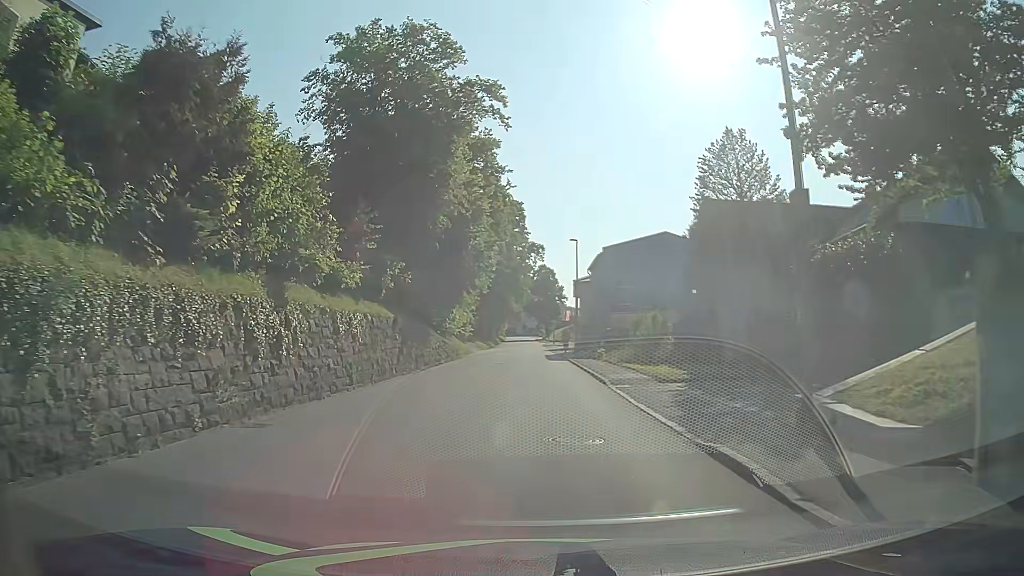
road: tertiary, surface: asphalt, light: Day
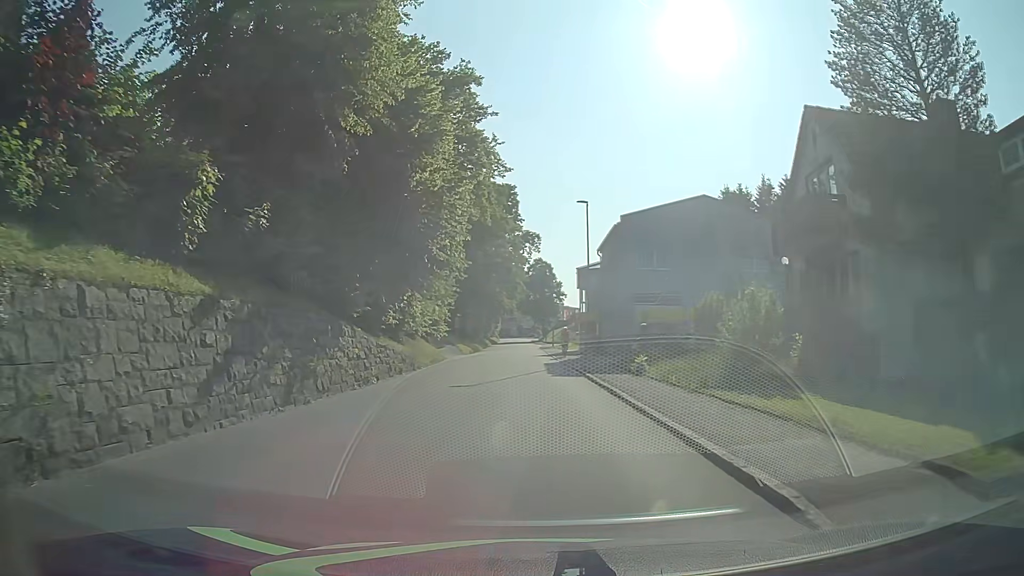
(0.0, +14.4) m; +1°
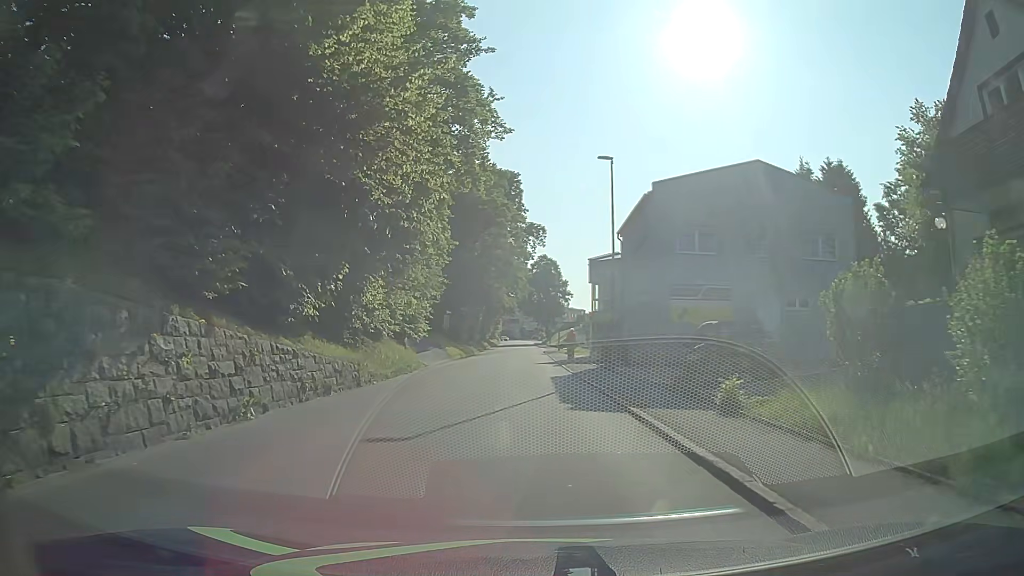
(-0.2, +9.5) m; -1°
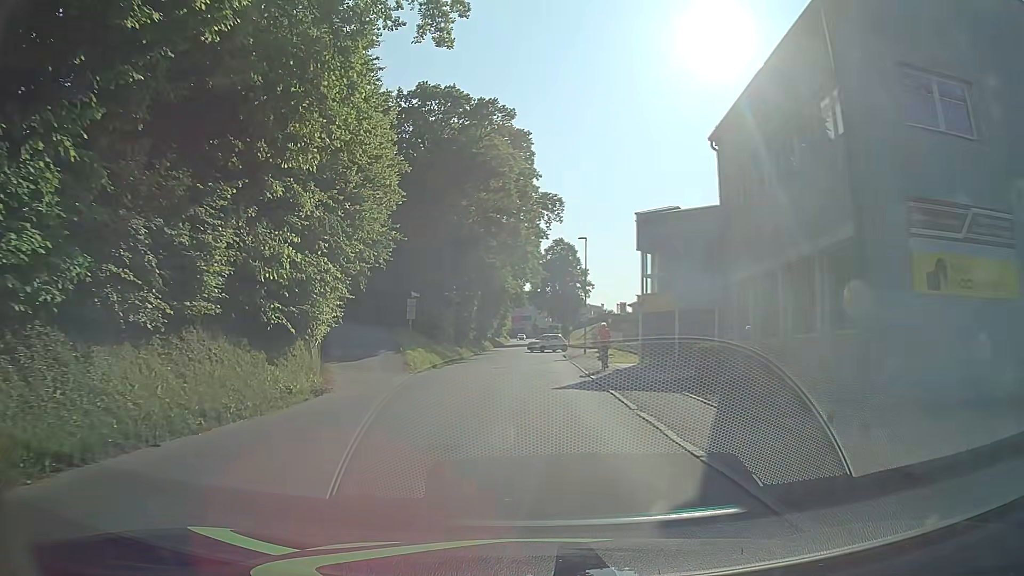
(0.0, +19.1) m; +1°
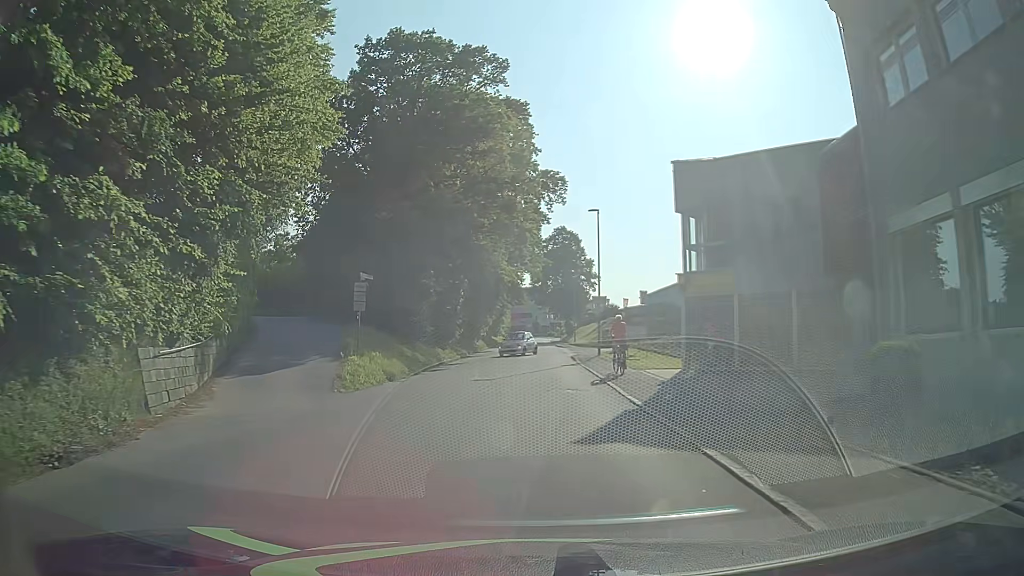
(-0.2, +9.6) m; -2°
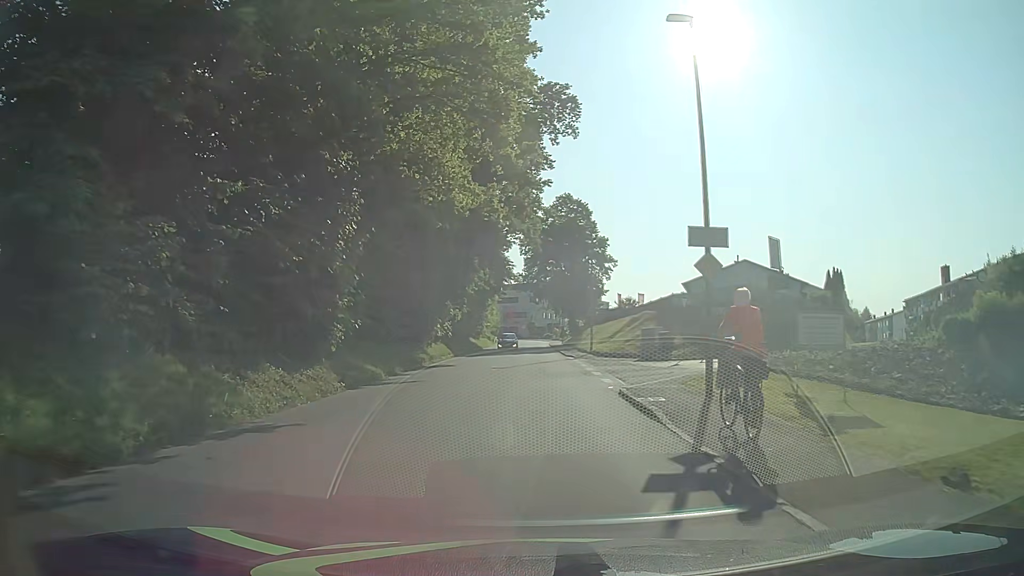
(0.0, +24.0) m; 0°
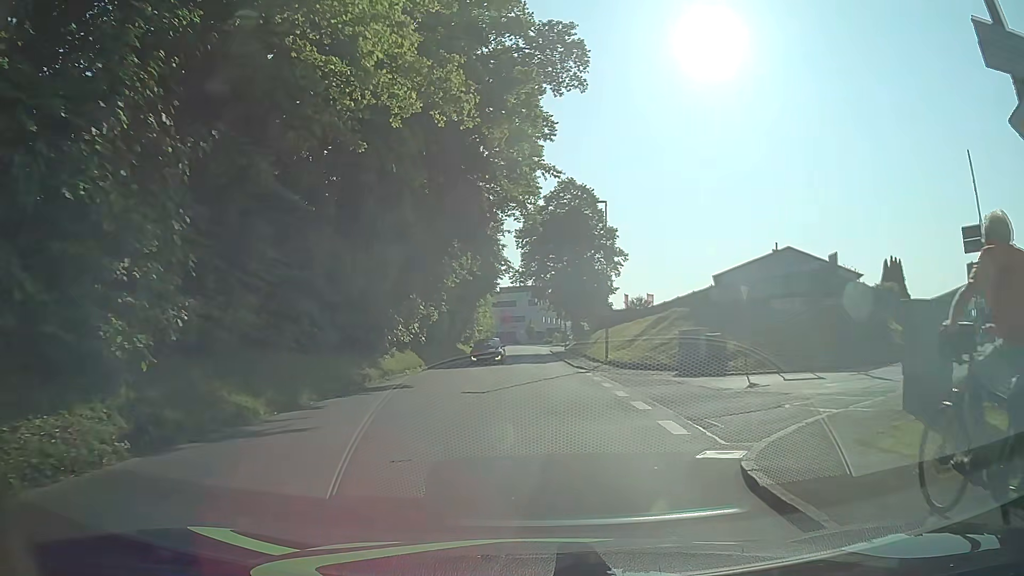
(0.0, +9.6) m; -1°
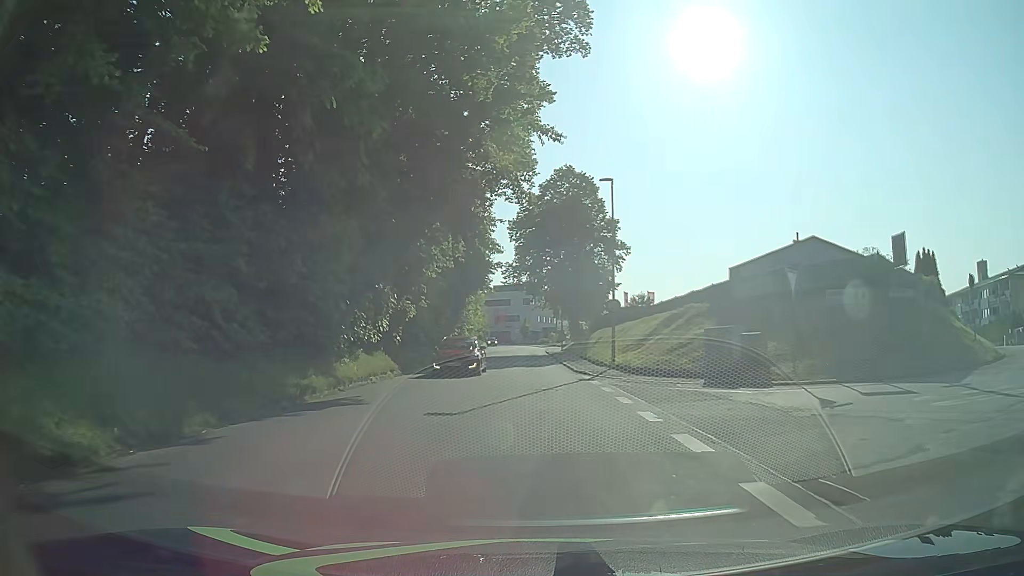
(0.0, +4.8) m; 0°
(0, +10) (0, +20) (0, +30) (0, +40) (0, +50) (0, +60) (+1, +70) (+1, +80) (+1, +90) (+2, +100) m
